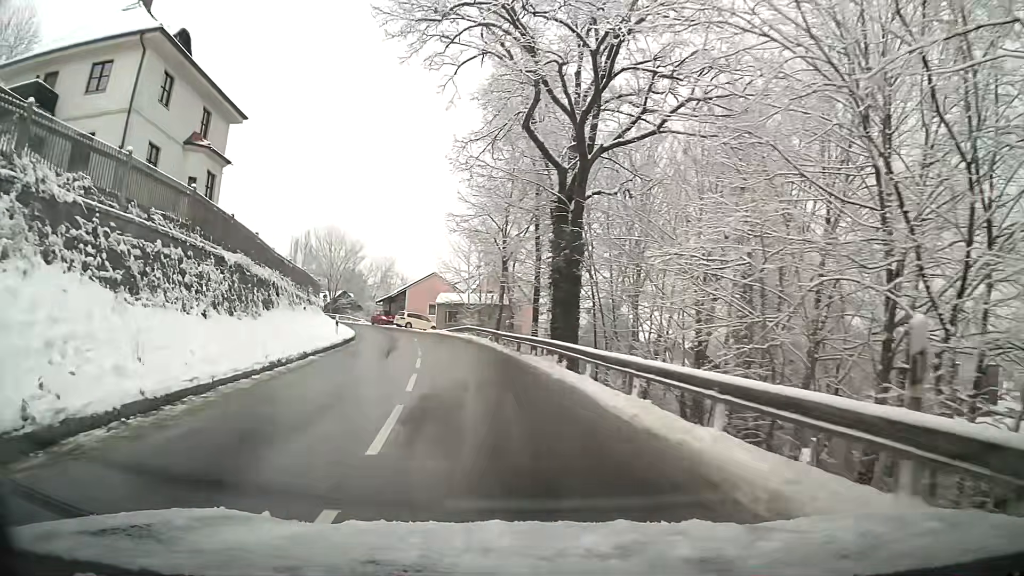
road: tertiary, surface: asphalt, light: Day
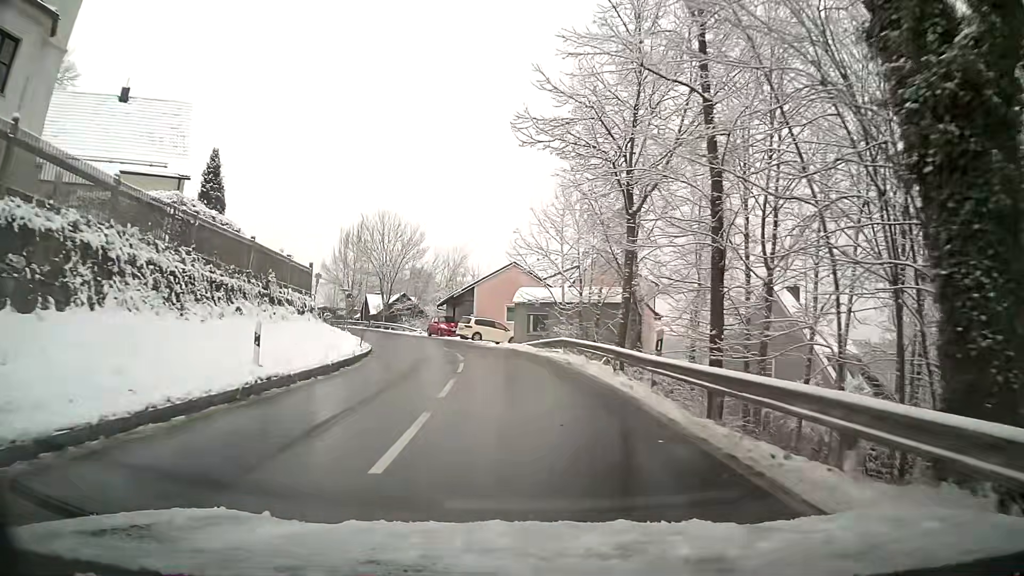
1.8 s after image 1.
(-1.5, +19.0) m; -7°
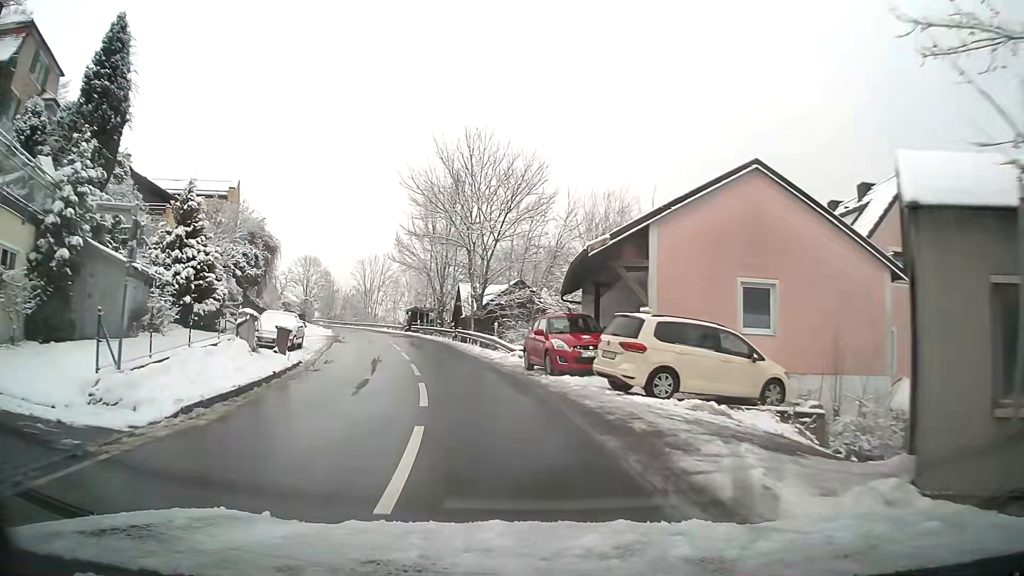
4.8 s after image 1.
(-3.0, +30.9) m; -15°
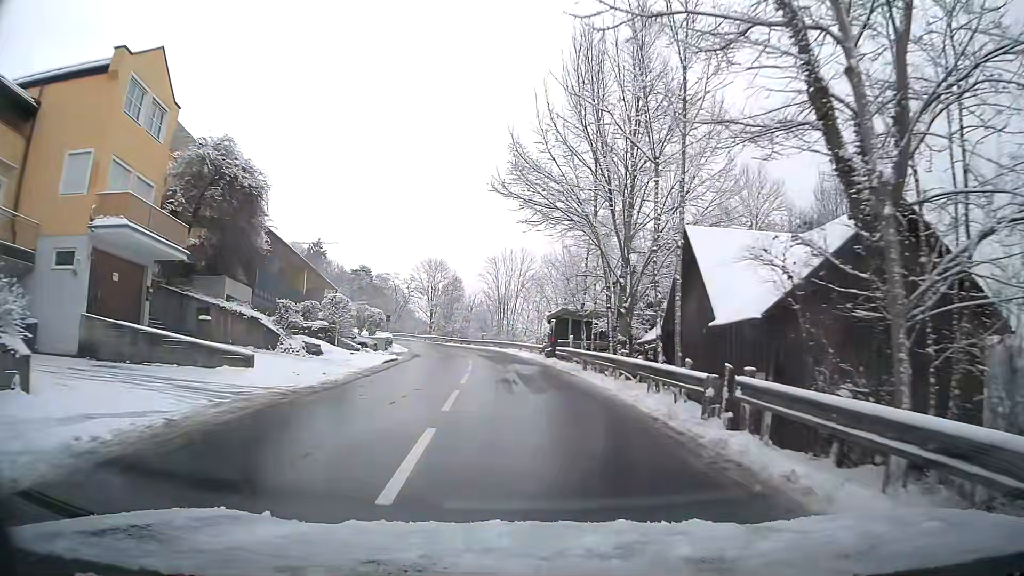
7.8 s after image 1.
(-4.0, +29.6) m; -11°
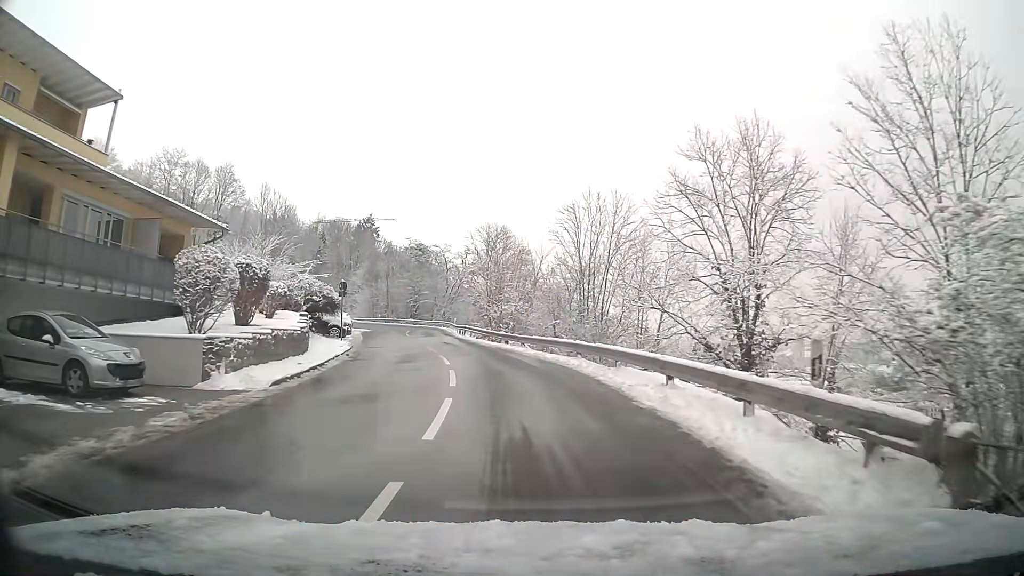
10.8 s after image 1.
(-2.0, +33.4) m; -8°
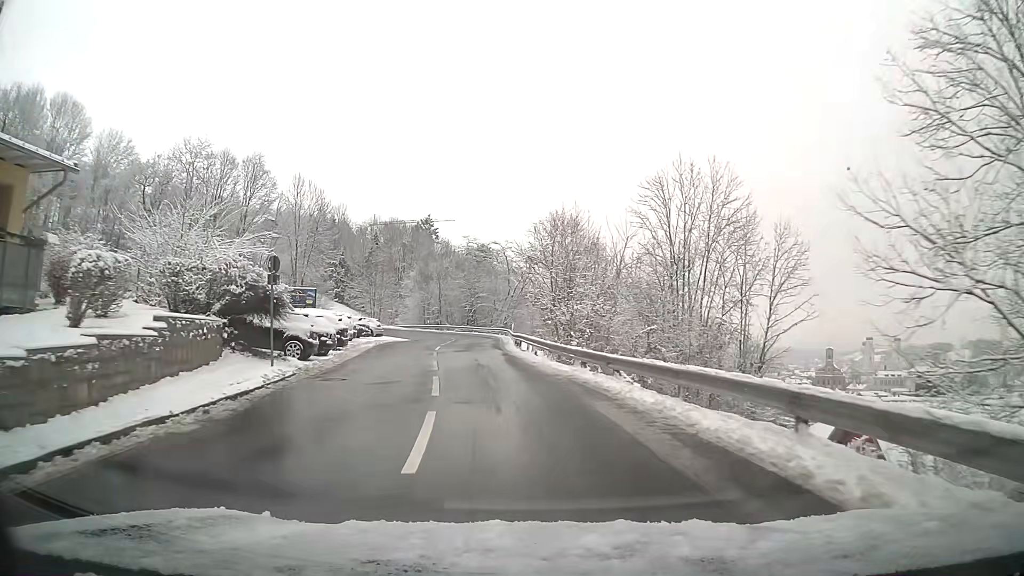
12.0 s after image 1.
(-0.6, +13.7) m; -6°
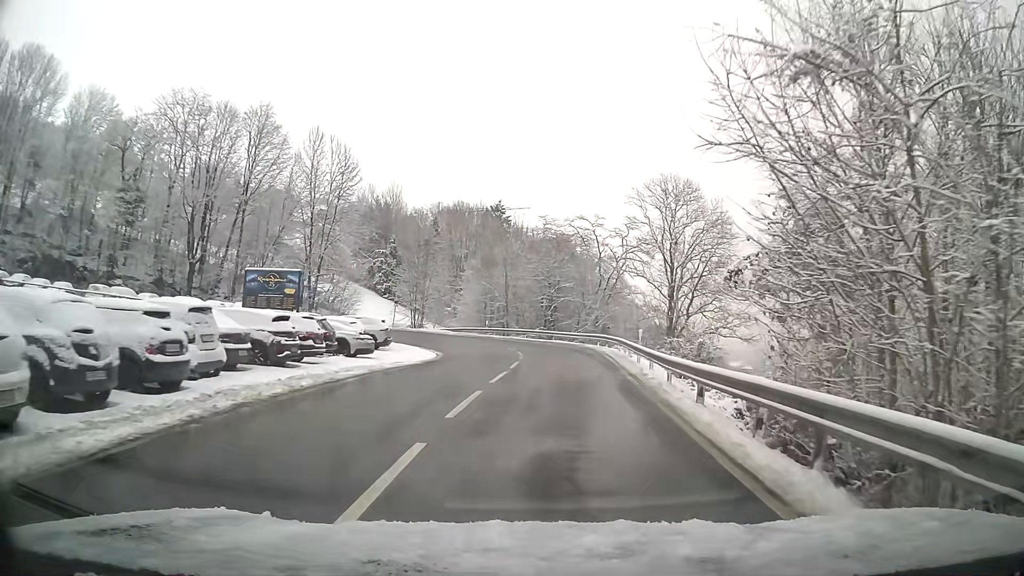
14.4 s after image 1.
(-2.0, +26.5) m; -4°
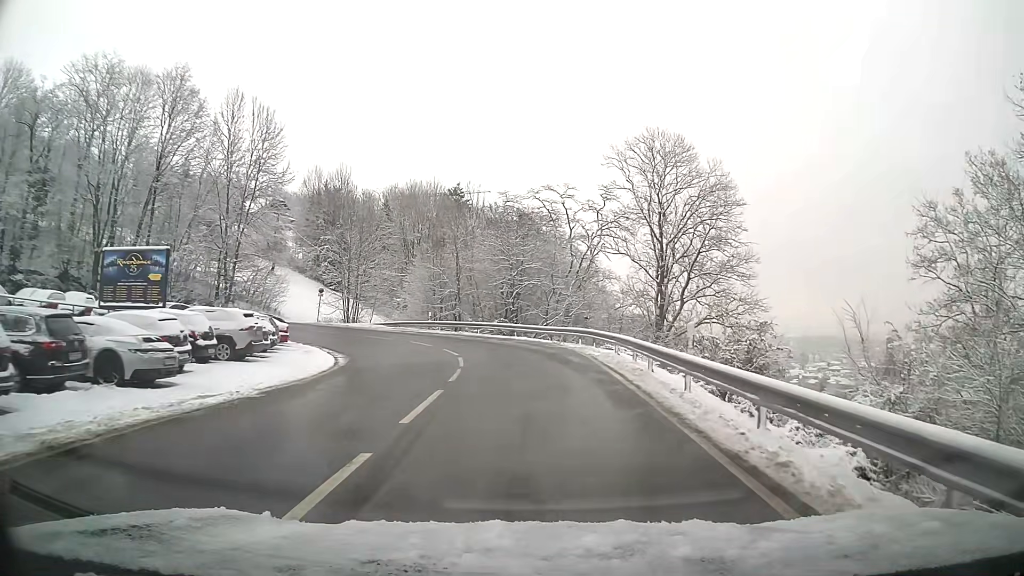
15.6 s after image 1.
(+0.3, +12.6) m; +2°
(0, +10) (0, +20) (-3, +30) (-8, +38) (-16, +44) (-25, +47) (-35, +47) (-44, +43) (-52, +36) (-56, +27) m
